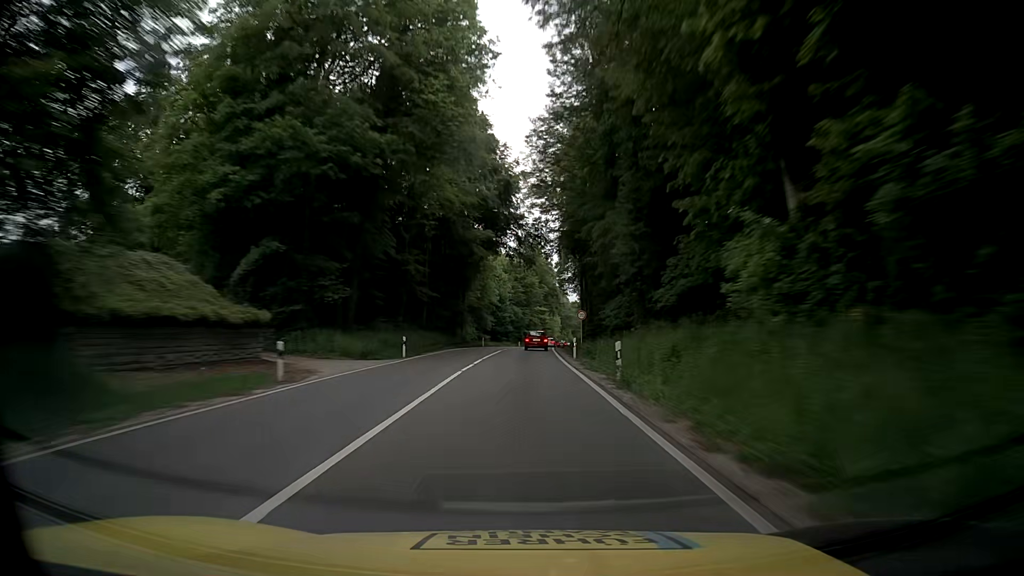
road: primary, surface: asphalt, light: Day
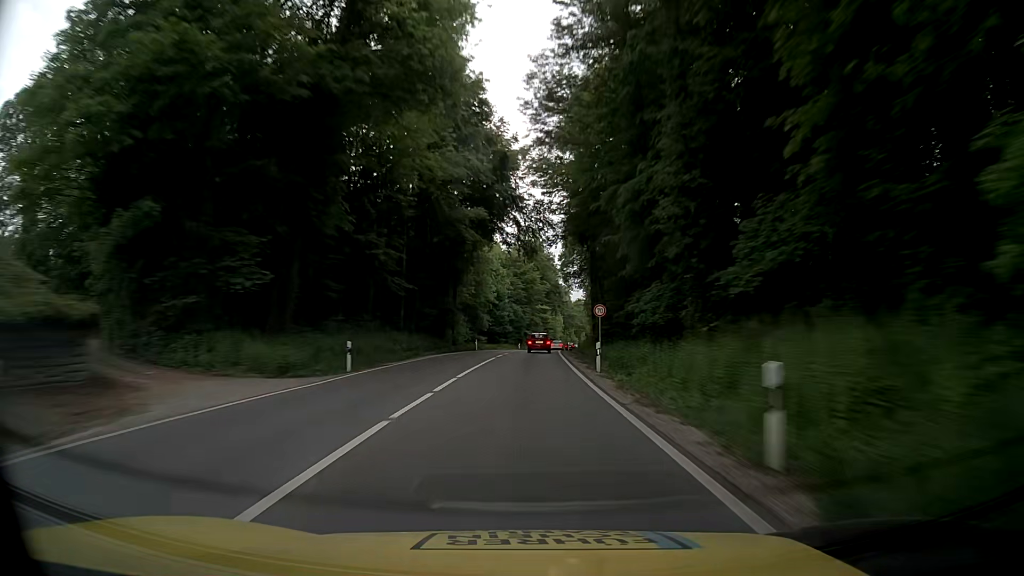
(-0.1, +11.1) m; -1°
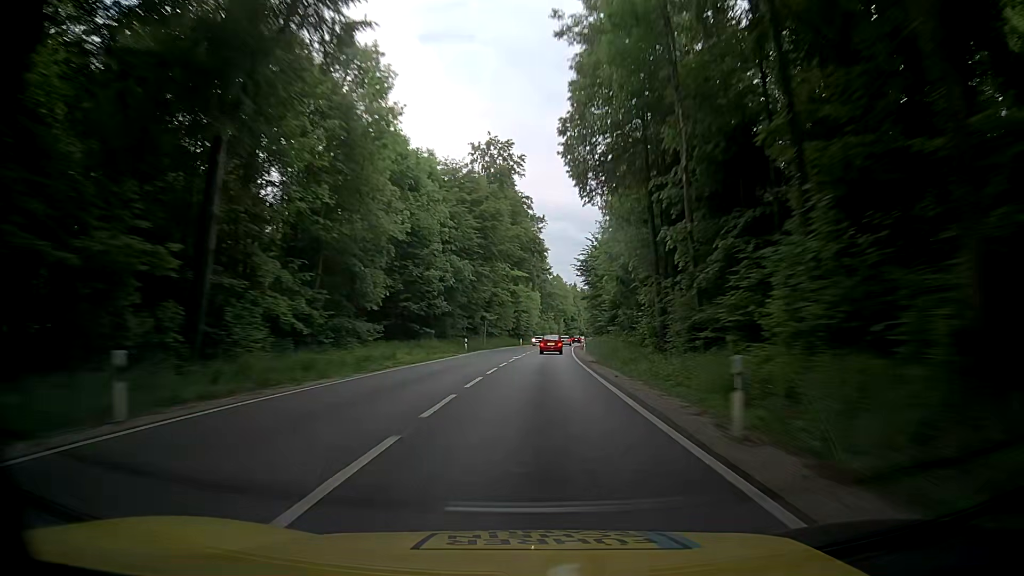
(+0.6, +56.3) m; +2°
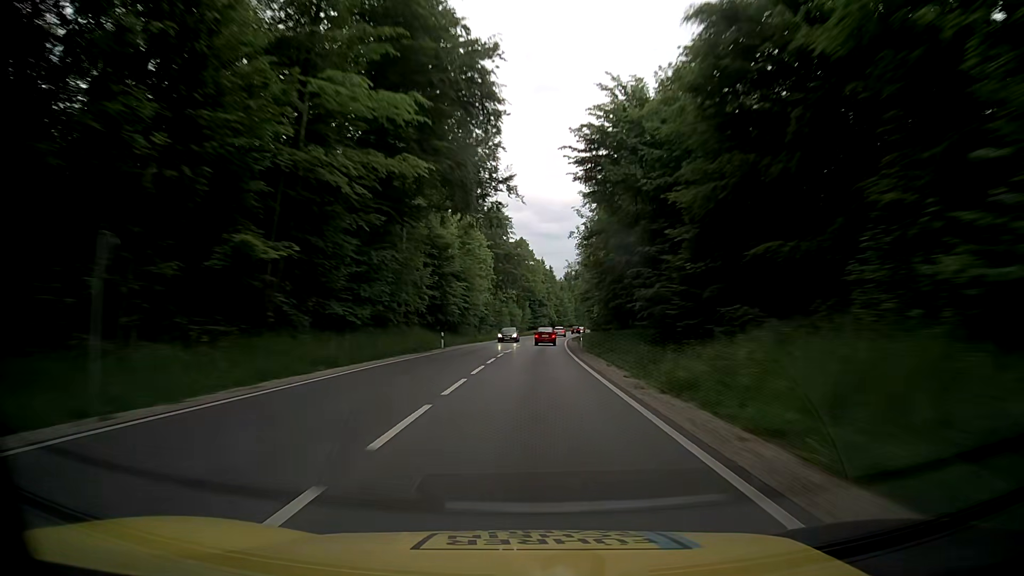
(+2.3, +57.0) m; +5°
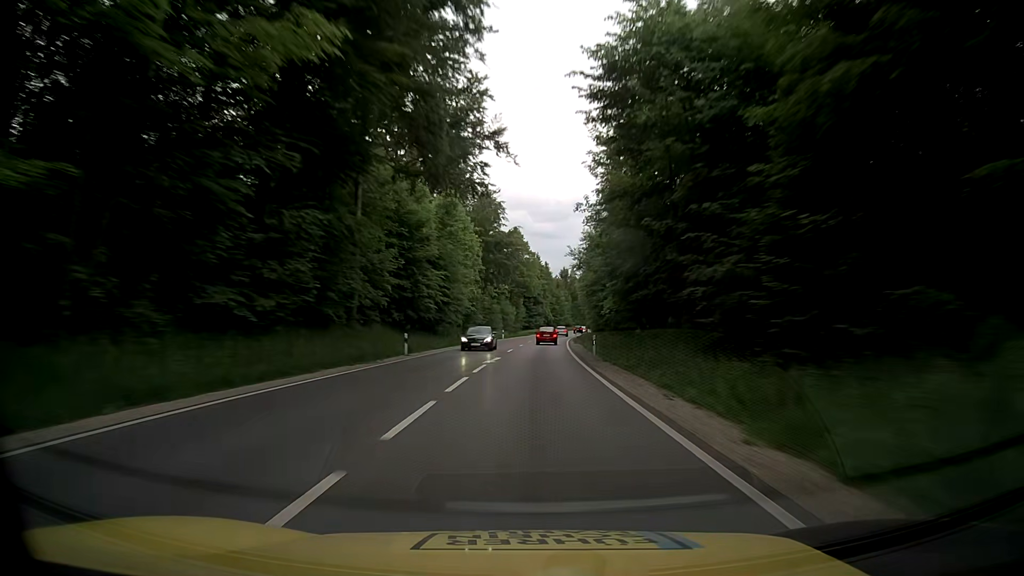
(-0.1, +11.4) m; -1°
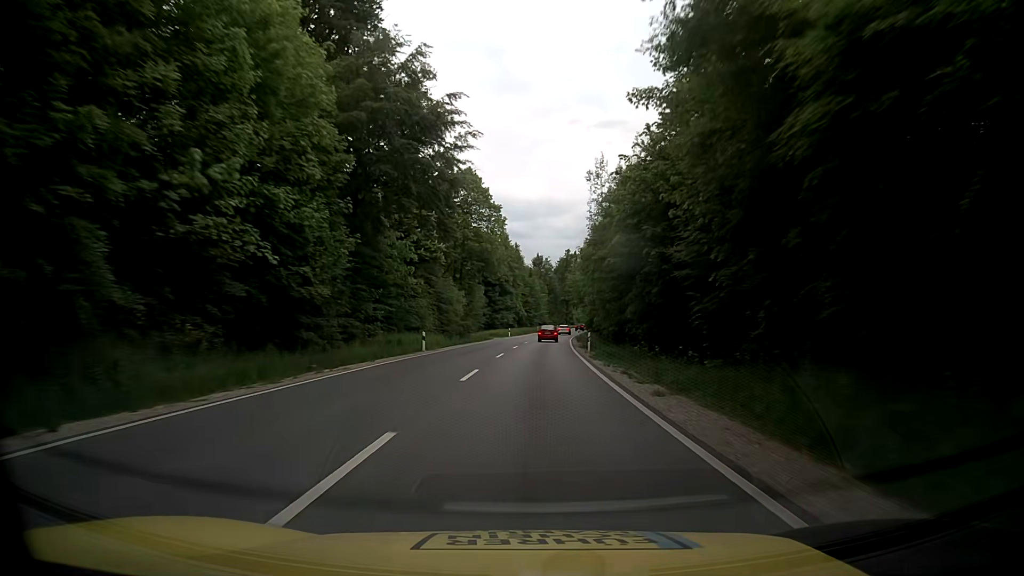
(+1.3, +45.5) m; +3°
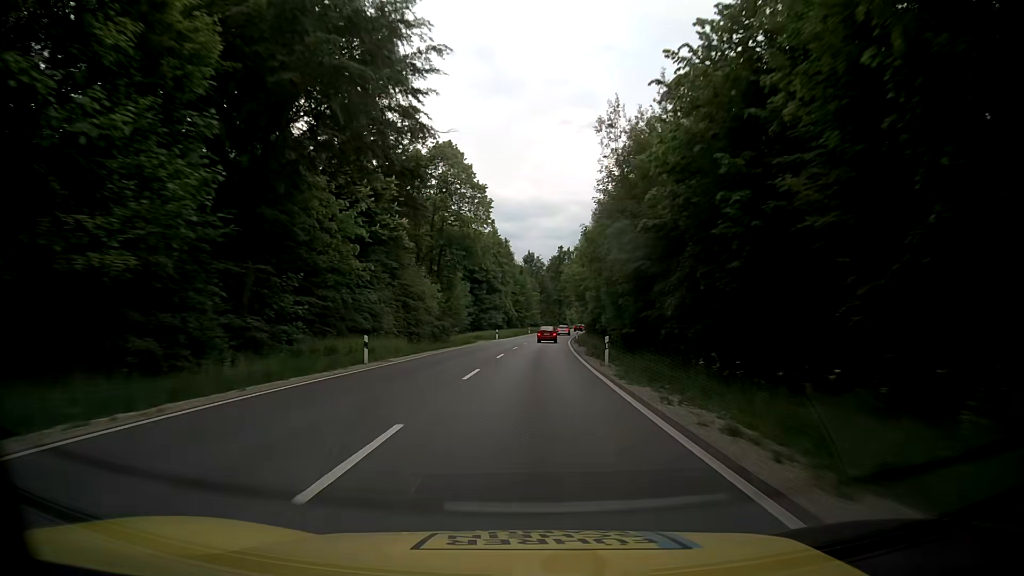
(+0.1, +11.3) m; +1°
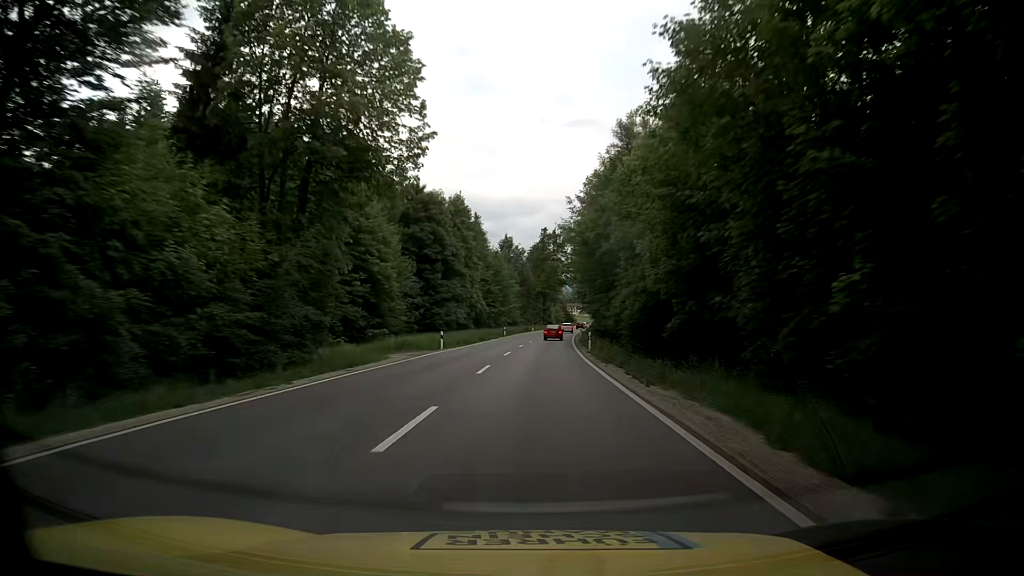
(+0.6, +33.9) m; +2°
(0, +10) (0, +20) (+1, +30) (+1, +40) (+2, +50) (+2, +60) (+3, +70) (+4, +80) (+5, +90) (+6, +100) m
